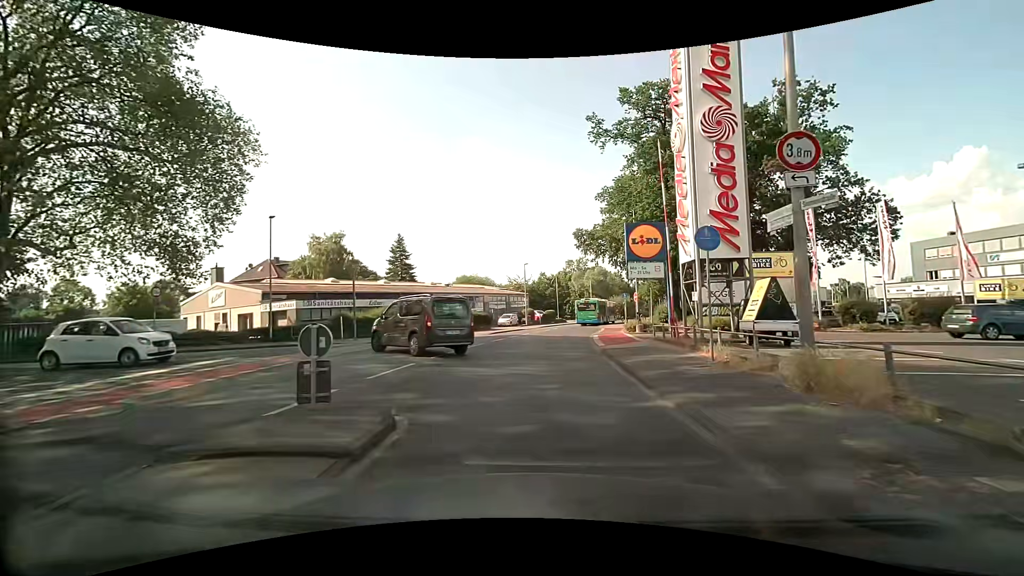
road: unclassified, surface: asphalt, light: Day
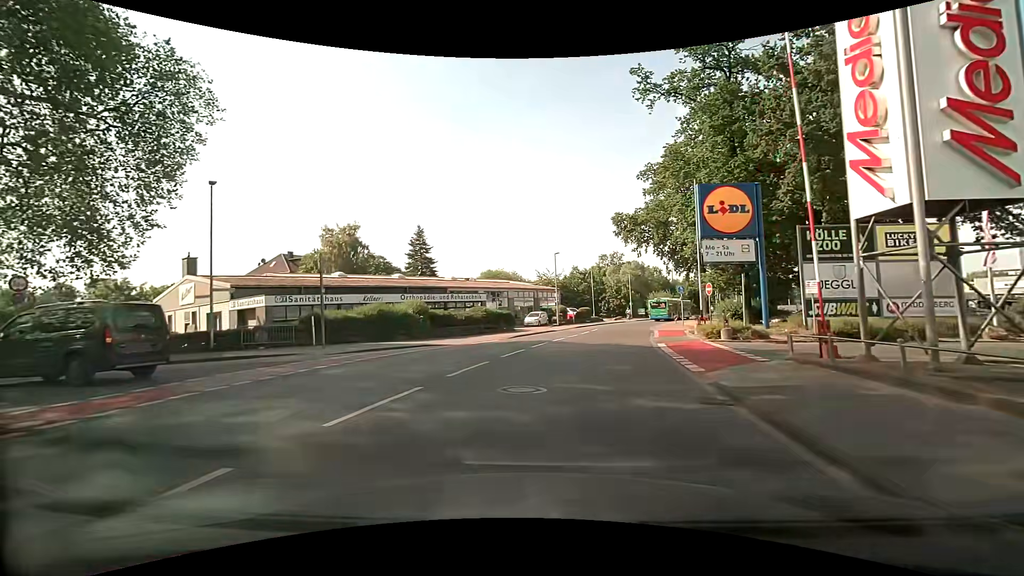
(-0.1, +8.9) m; -3°
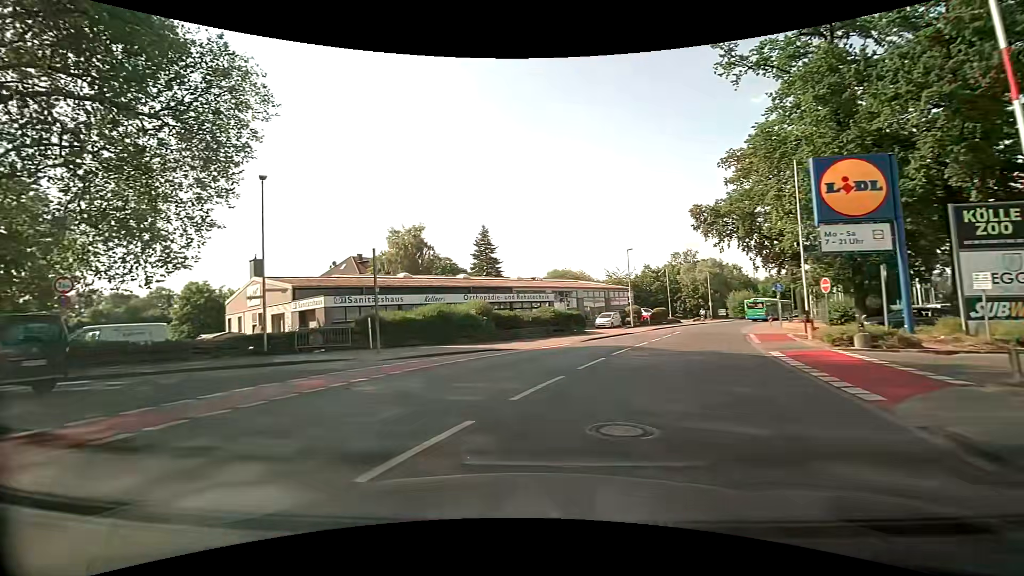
(-0.2, +2.8) m; -7°
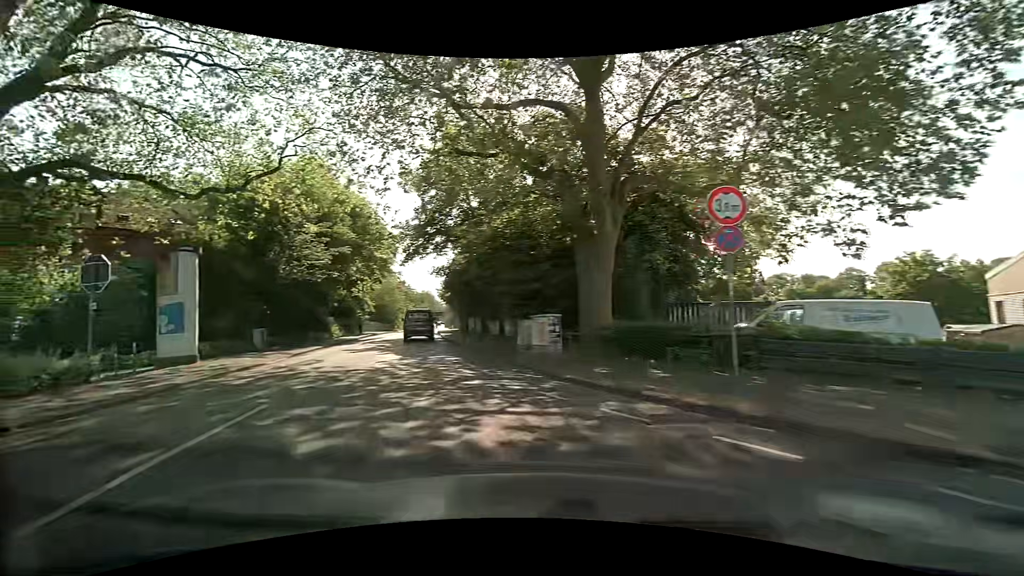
(-7.9, +11.6) m; -68°
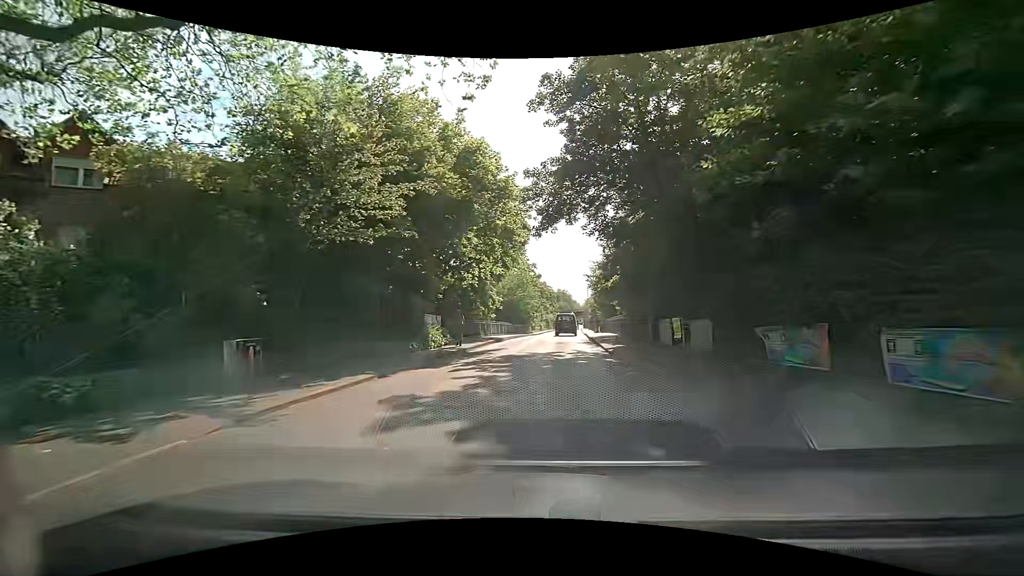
(-3.8, +14.8) m; -17°
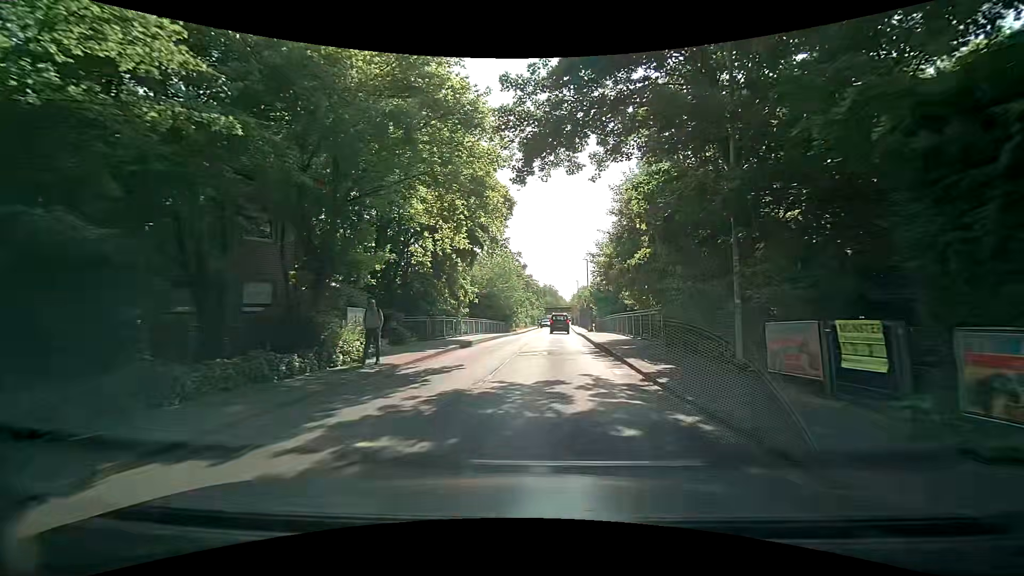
(+0.1, +9.3) m; +1°
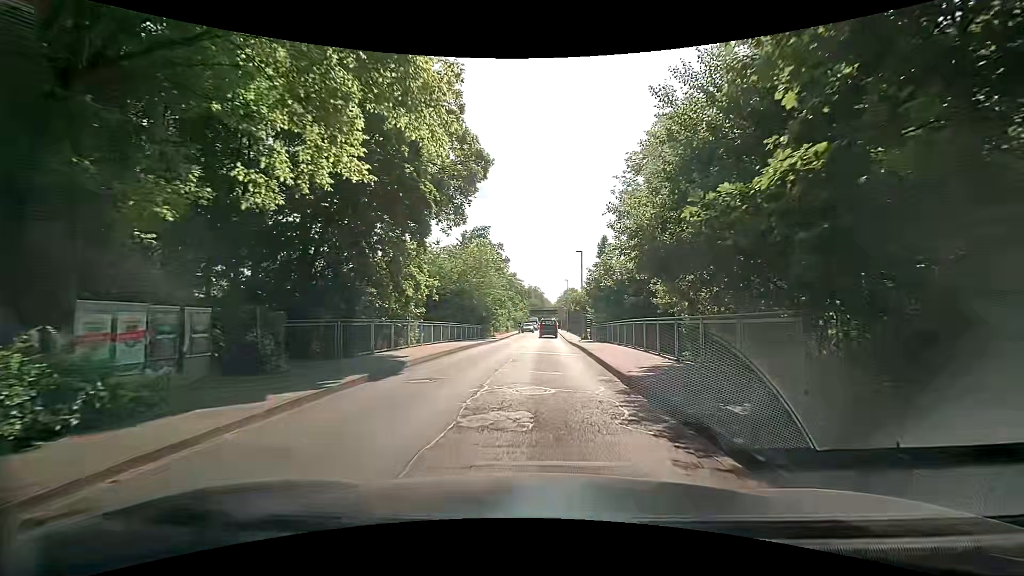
(+0.2, +10.0) m; 0°
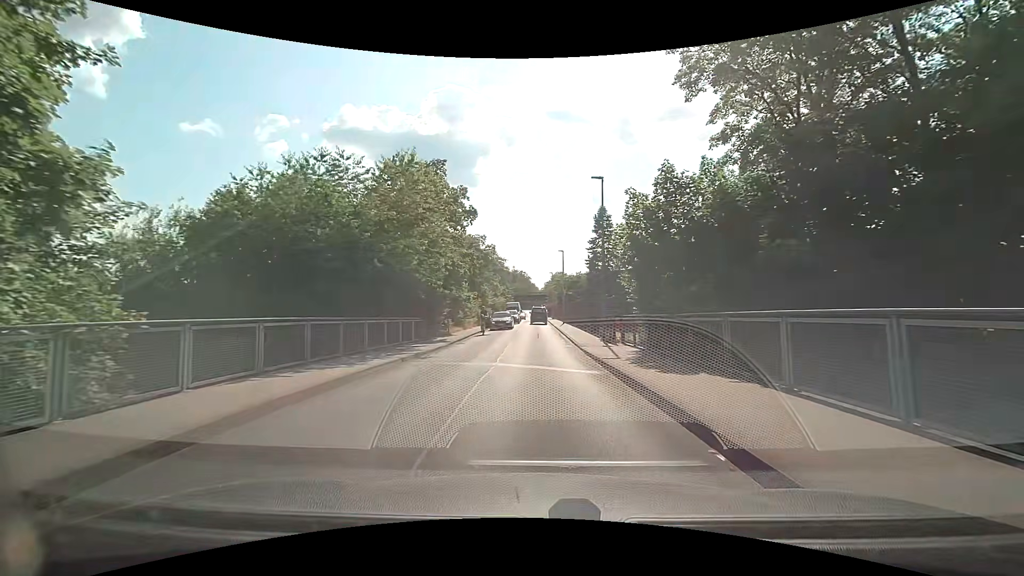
(+0.8, +21.0) m; +3°
(0, +10) (0, +20) (0, +30) (0, +40) (0, +50) (0, +60) (0, +70) (0, +80) (0, +90) (0, +100) m
